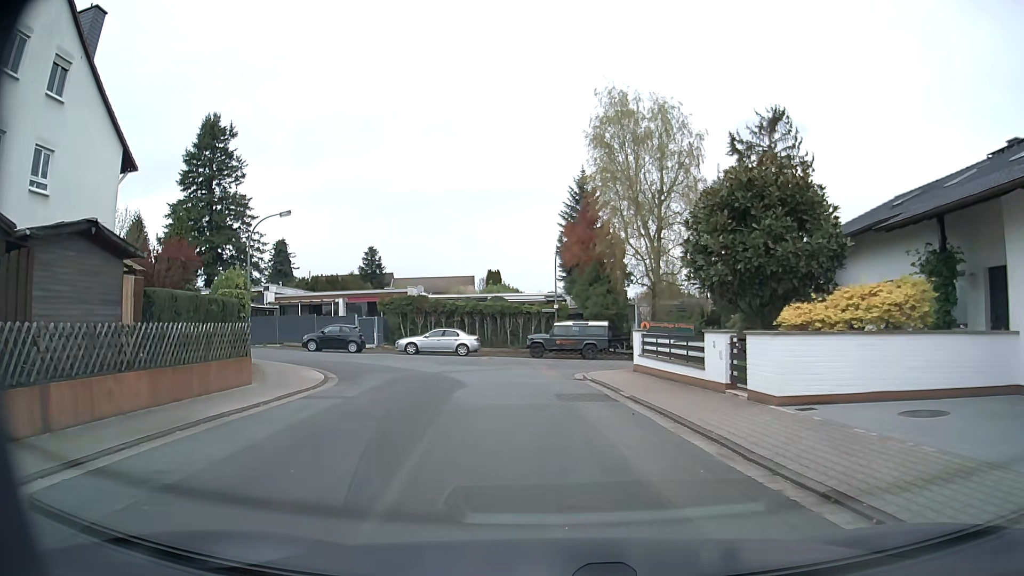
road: residential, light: Day
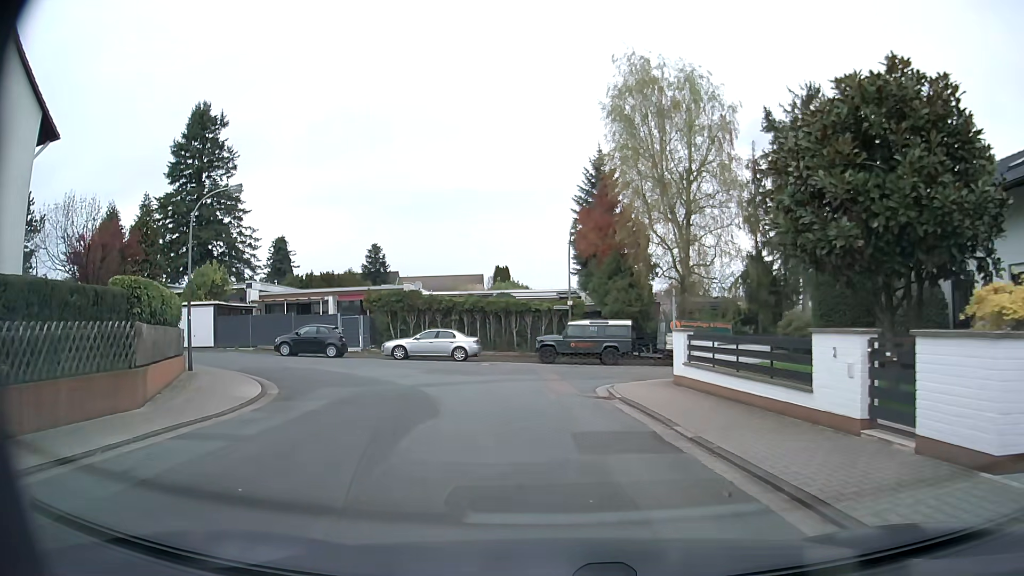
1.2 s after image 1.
(0.0, +5.6) m; -1°
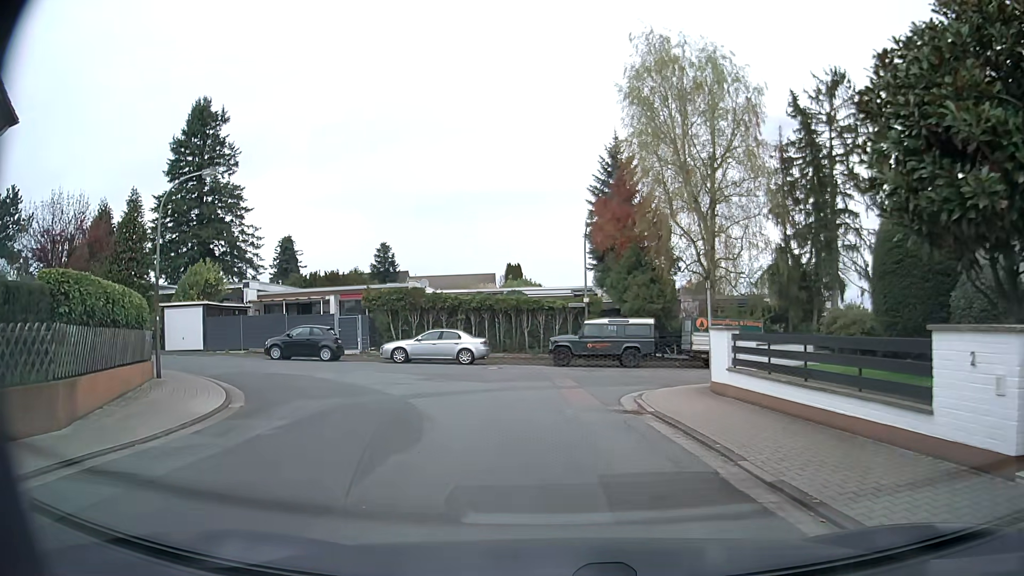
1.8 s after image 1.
(0.0, +2.8) m; -1°
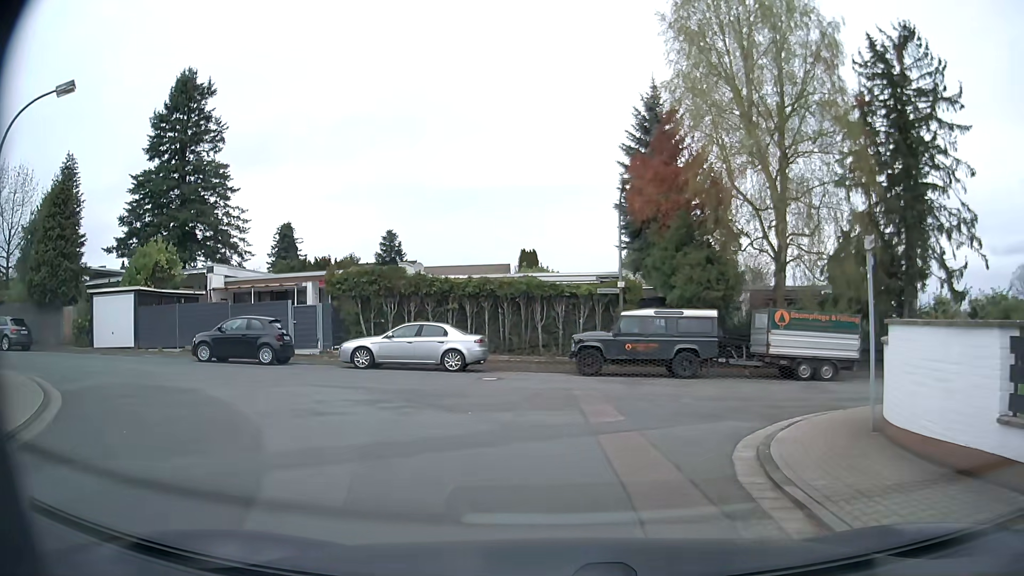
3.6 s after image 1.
(-0.2, +8.0) m; -1°
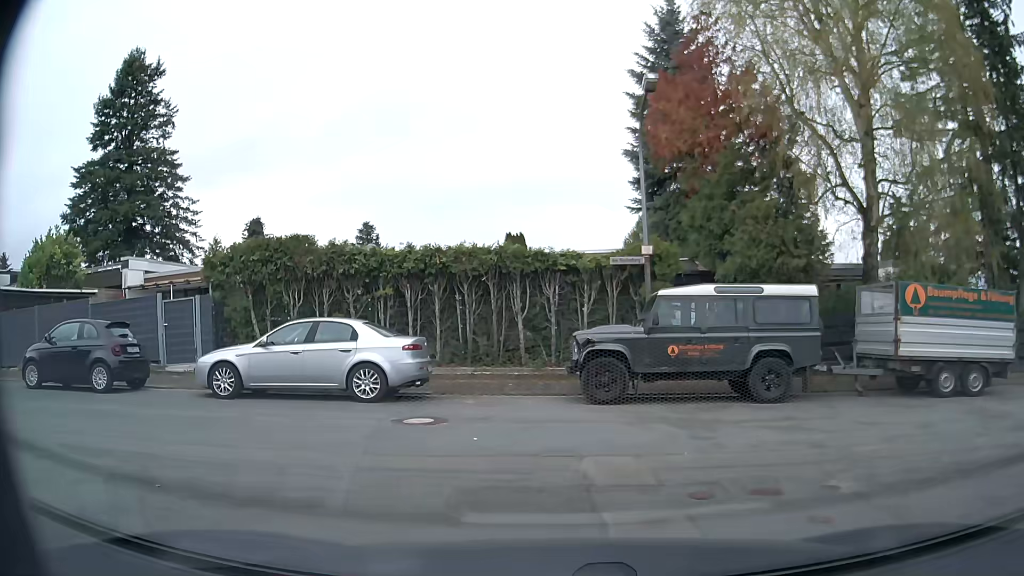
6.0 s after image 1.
(+0.1, +8.3) m; 0°
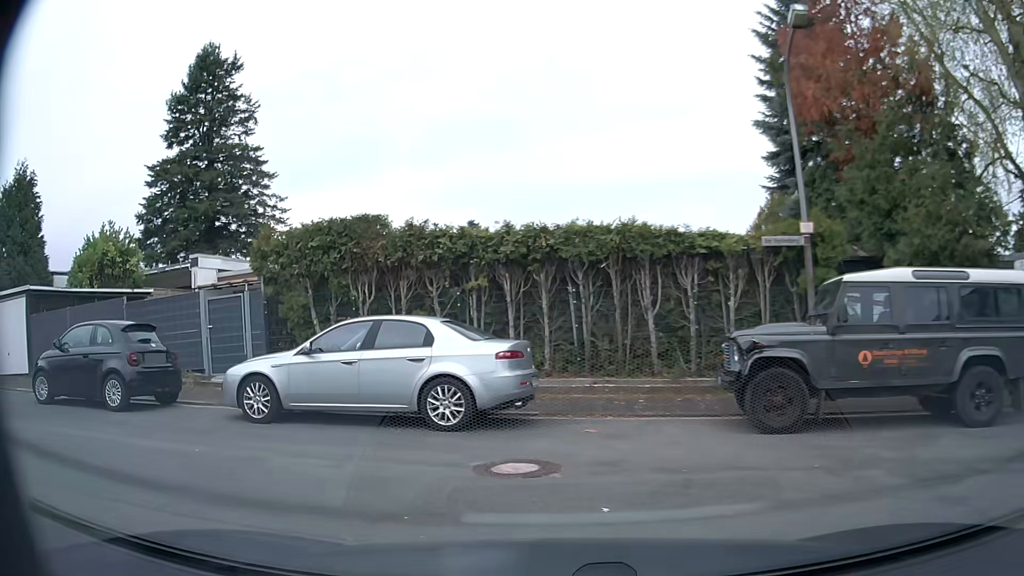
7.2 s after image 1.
(-0.1, +3.2) m; -7°
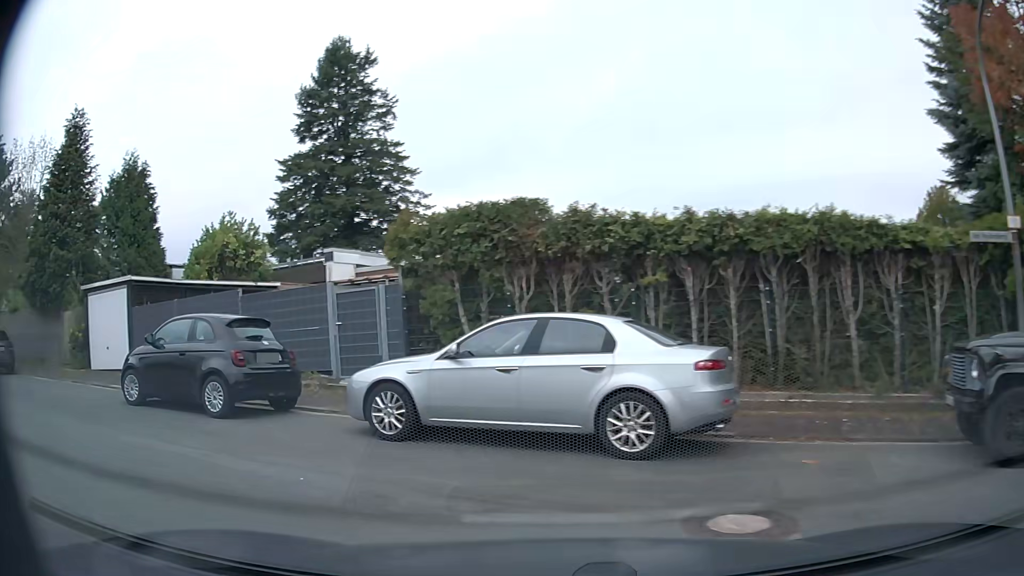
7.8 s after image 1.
(-0.2, +1.8) m; -12°
